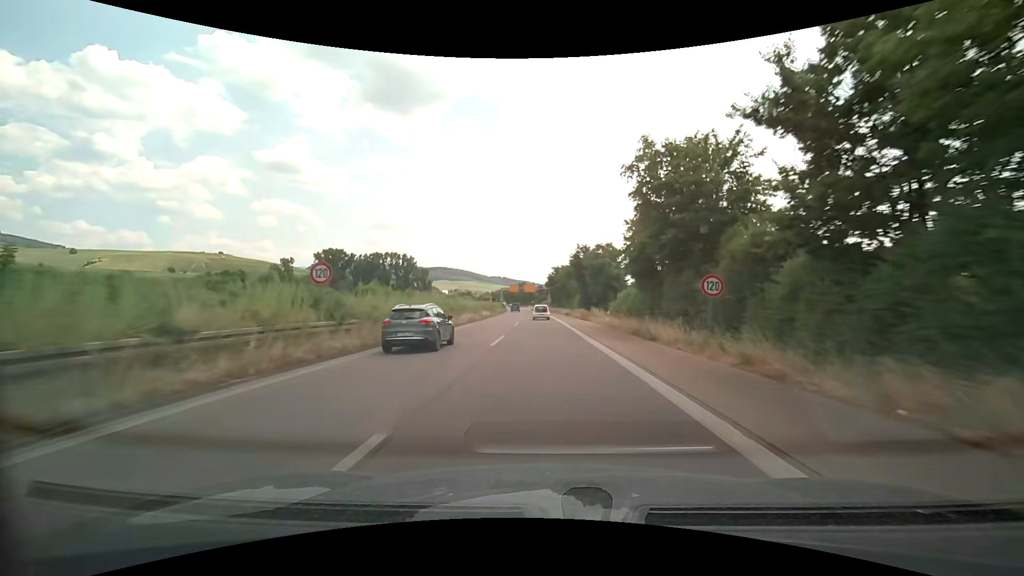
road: trunk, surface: asphalt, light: Day
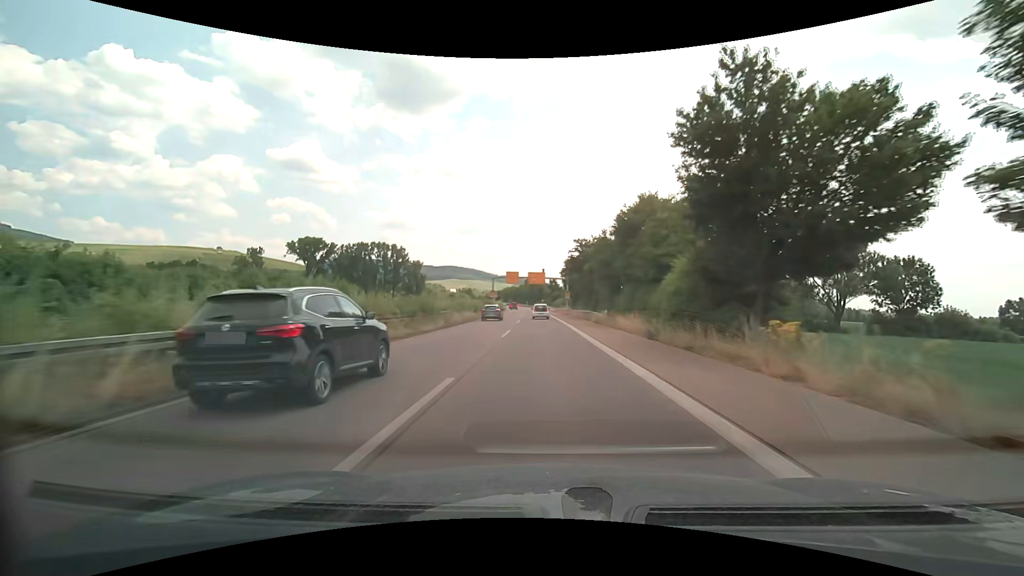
(-0.5, +50.2) m; -1°
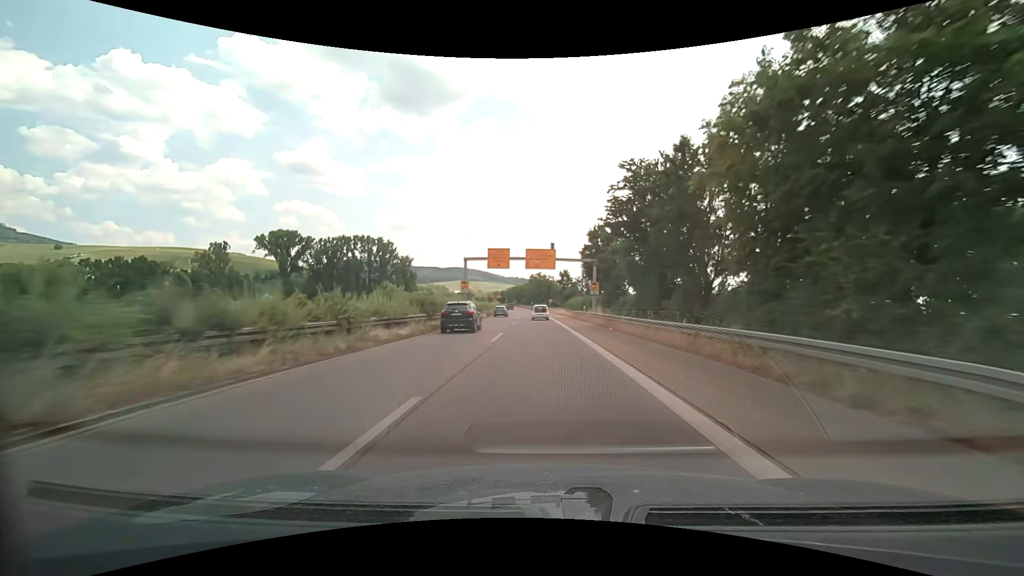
(-0.2, +37.8) m; -1°
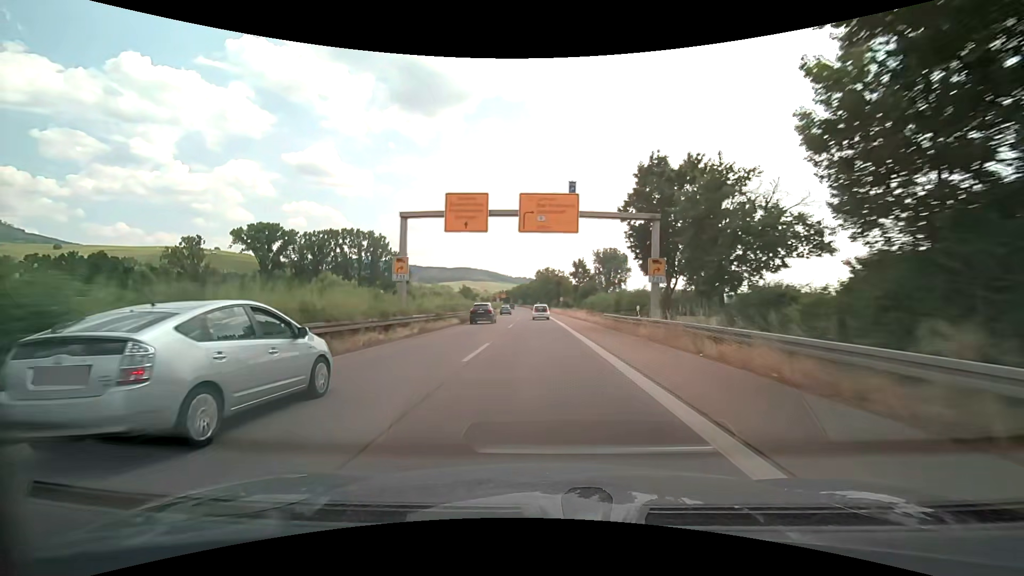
(-0.2, +25.2) m; -1°
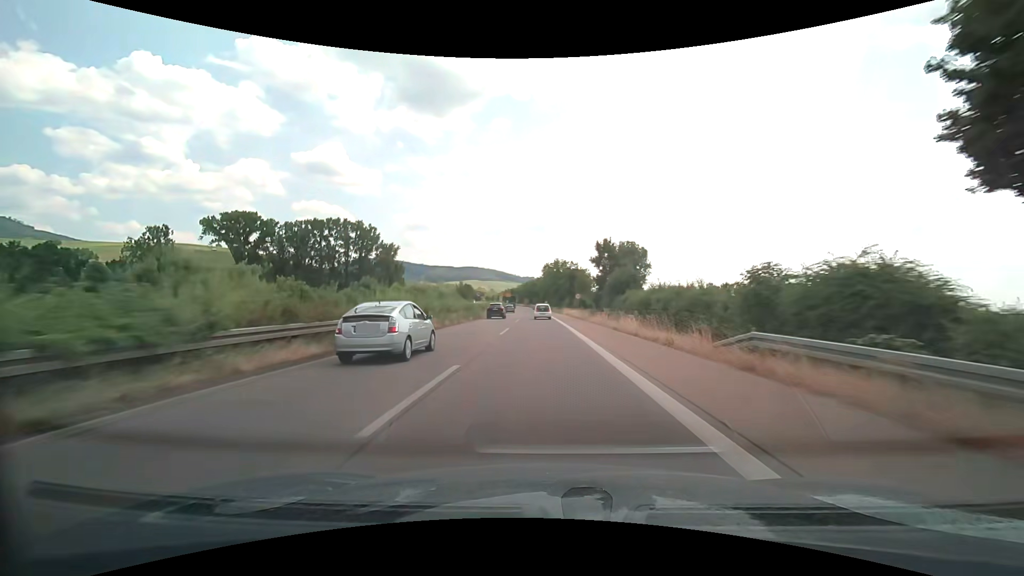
(-0.1, +25.1) m; 0°
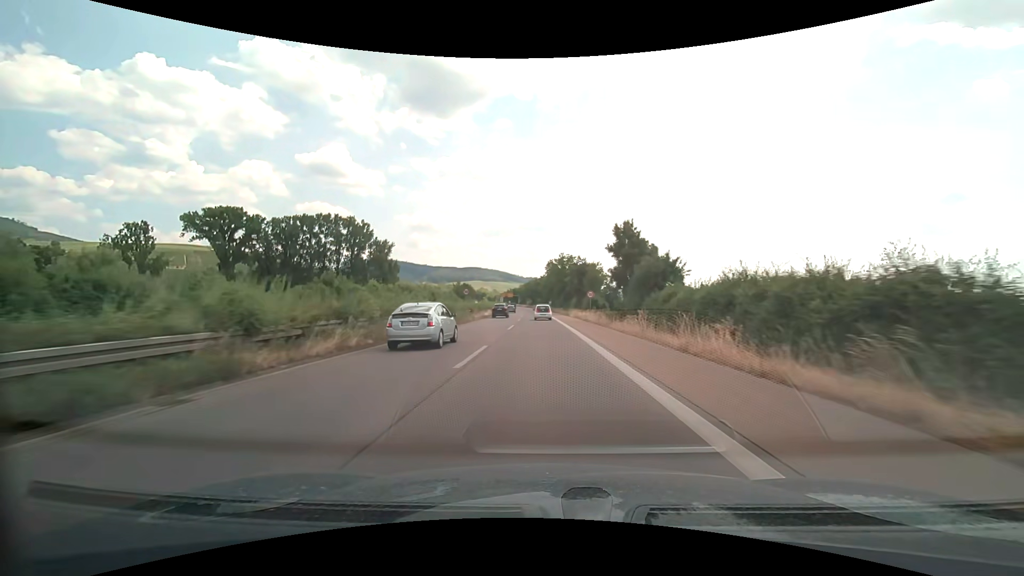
(-0.1, +12.5) m; -1°
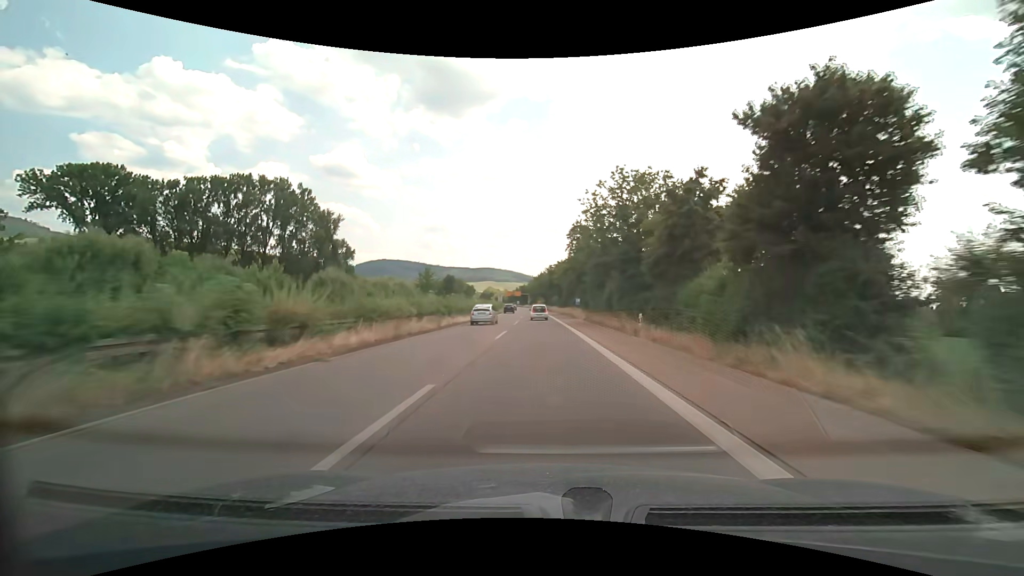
(-0.9, +62.3) m; -2°
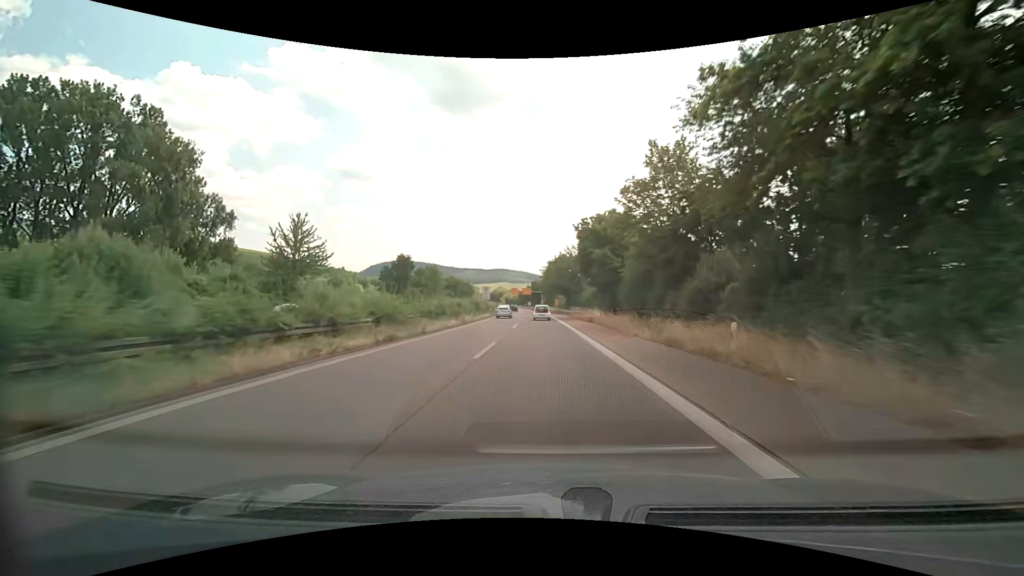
(-0.9, +61.7) m; -2°
(0, +10) (0, +20) (0, +30) (0, +40) (-1, +50) (-1, +60) (-1, +70) (-2, +80) (-2, +90) (-2, +100) m
